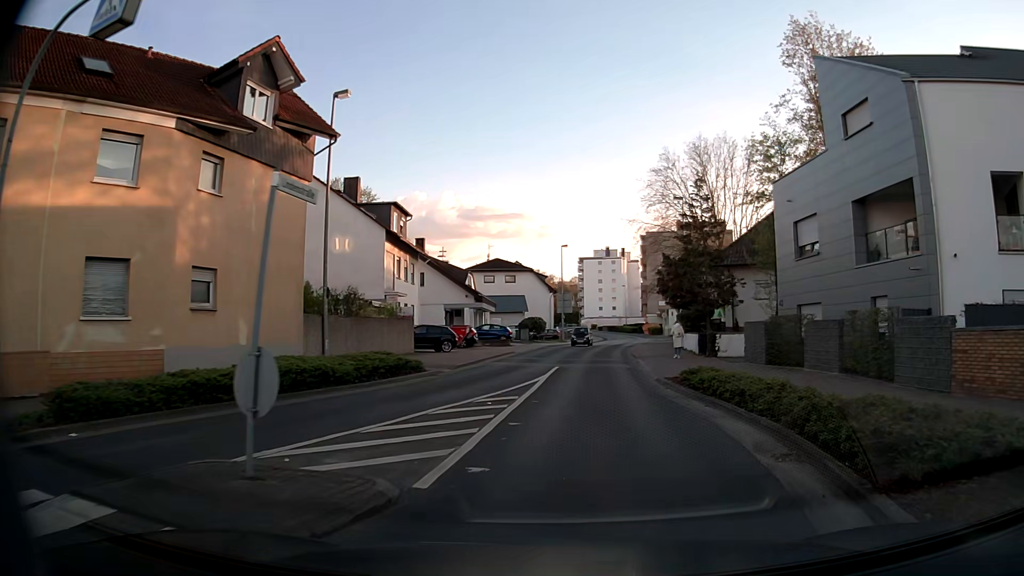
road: secondary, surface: asphalt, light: Day
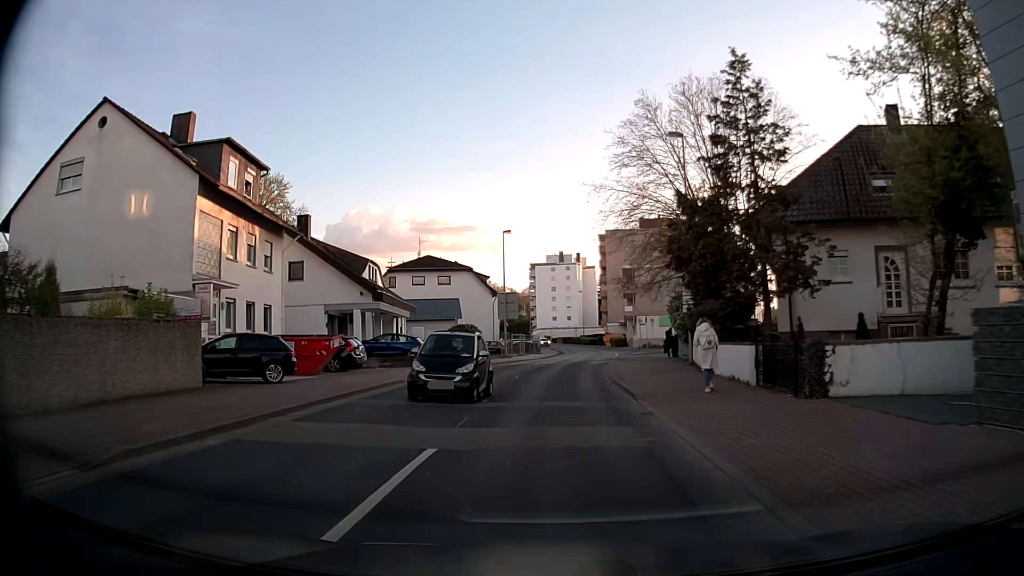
(+1.0, +17.7) m; +4°
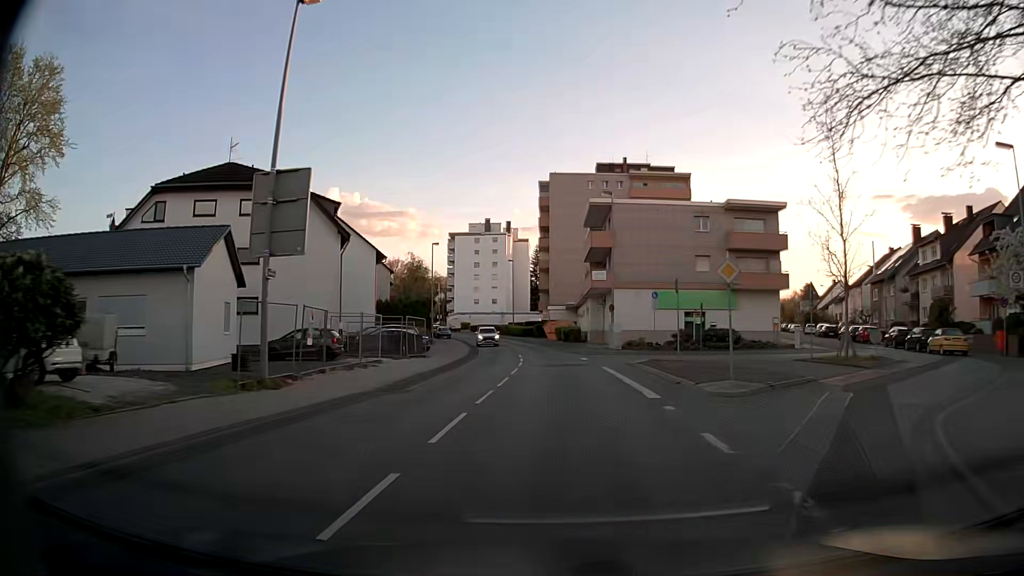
(+0.8, +38.7) m; +5°
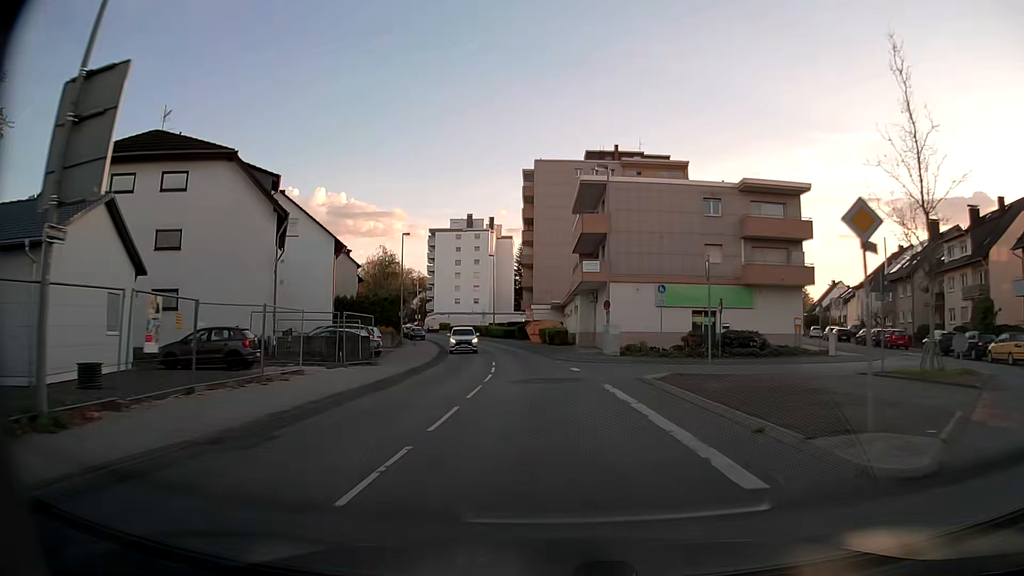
(+0.2, +7.6) m; +2°
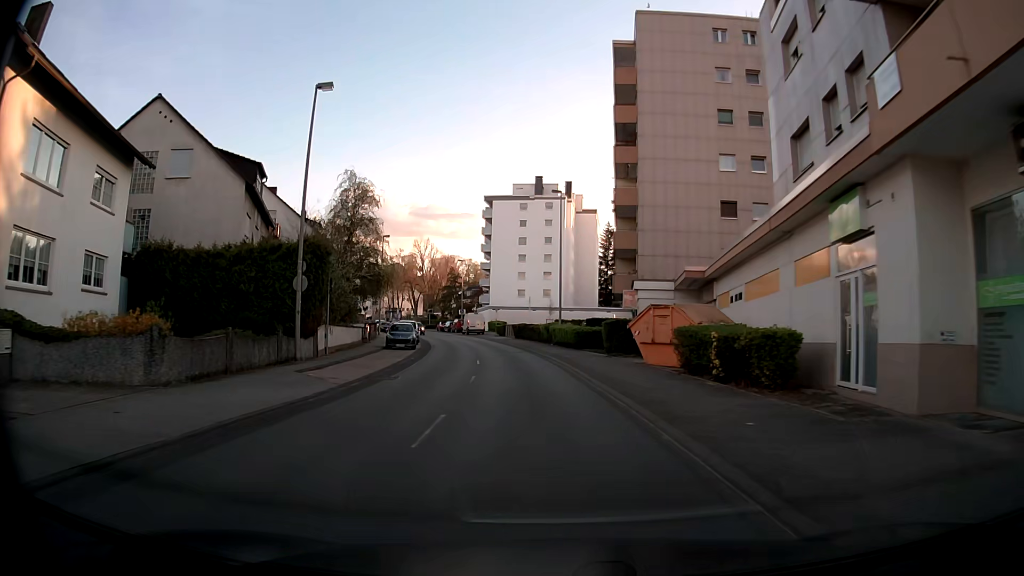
(-2.0, +40.1) m; -6°
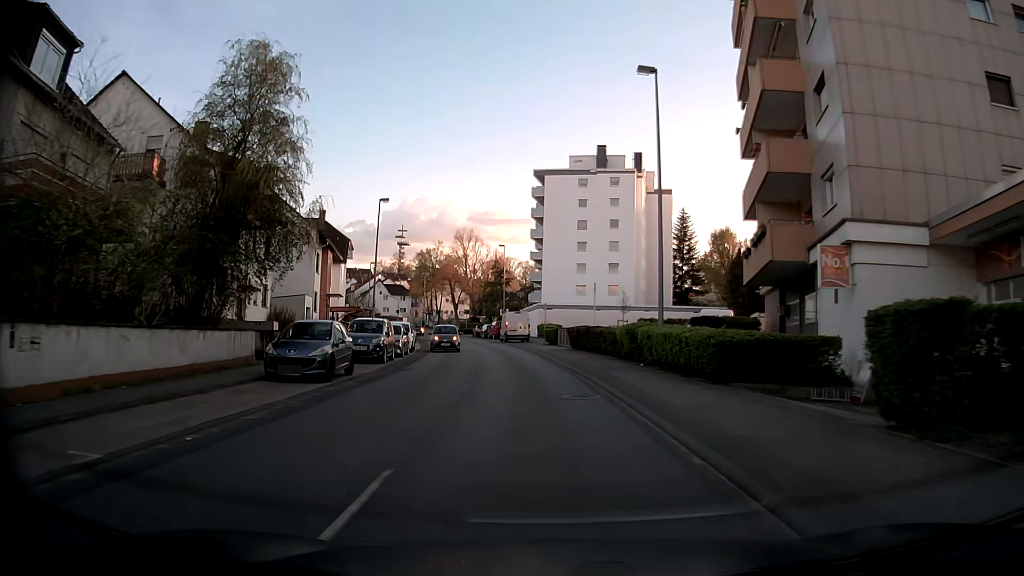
(-1.1, +22.3) m; -5°
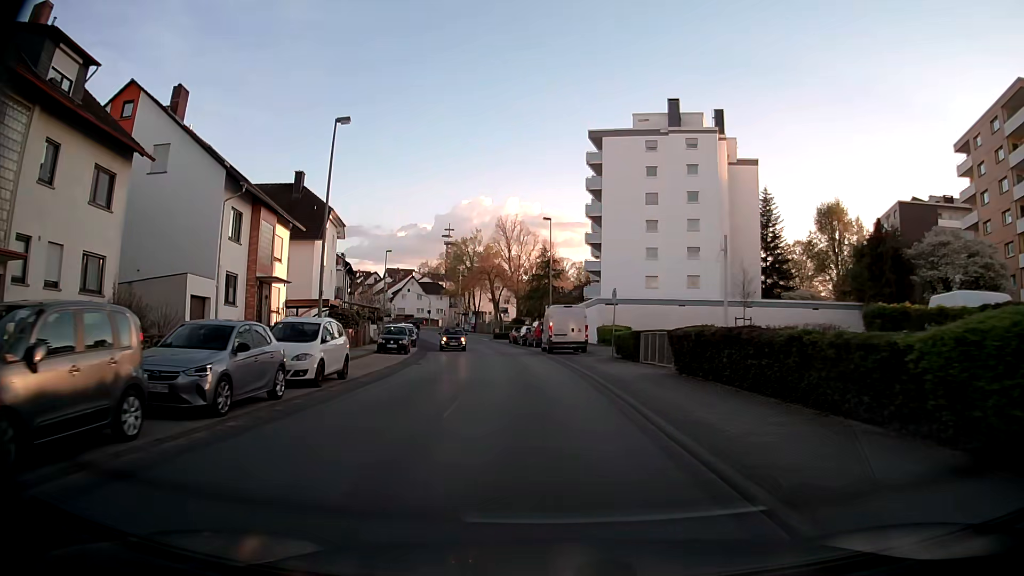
(-0.8, +20.2) m; -5°
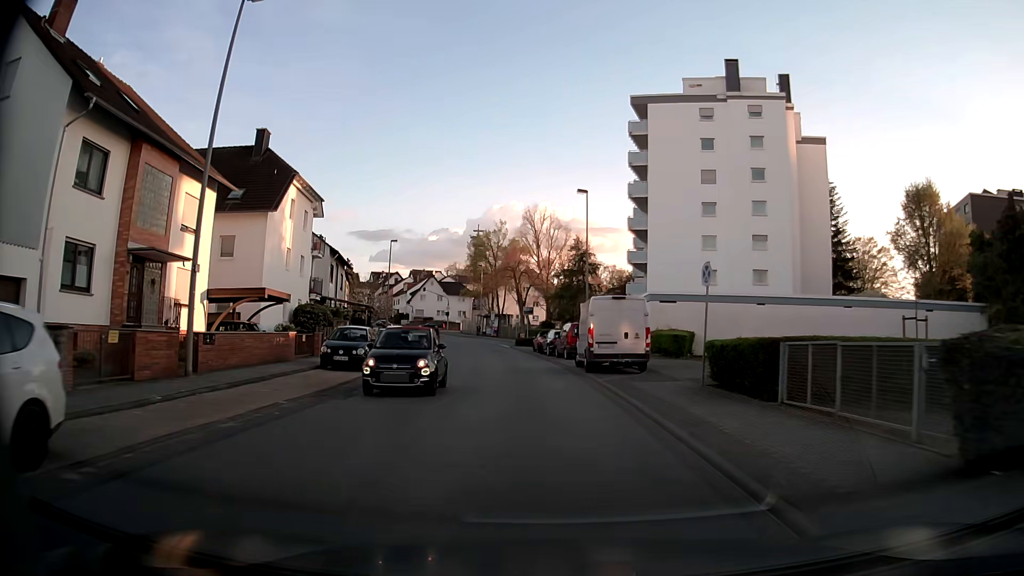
(-0.1, +12.8) m; -2°
(0, +10) (-1, +20) (-2, +30) (-3, +40) (-4, +50) (-6, +60) (-8, +69) (-10, +79) (-14, +89) (-17, +98) m
